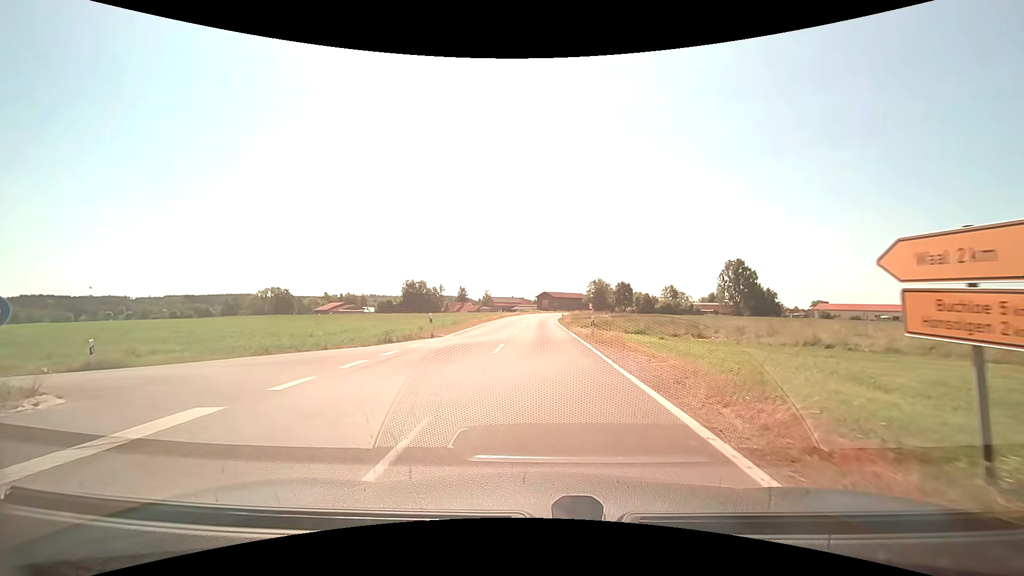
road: tertiary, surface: asphalt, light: Day
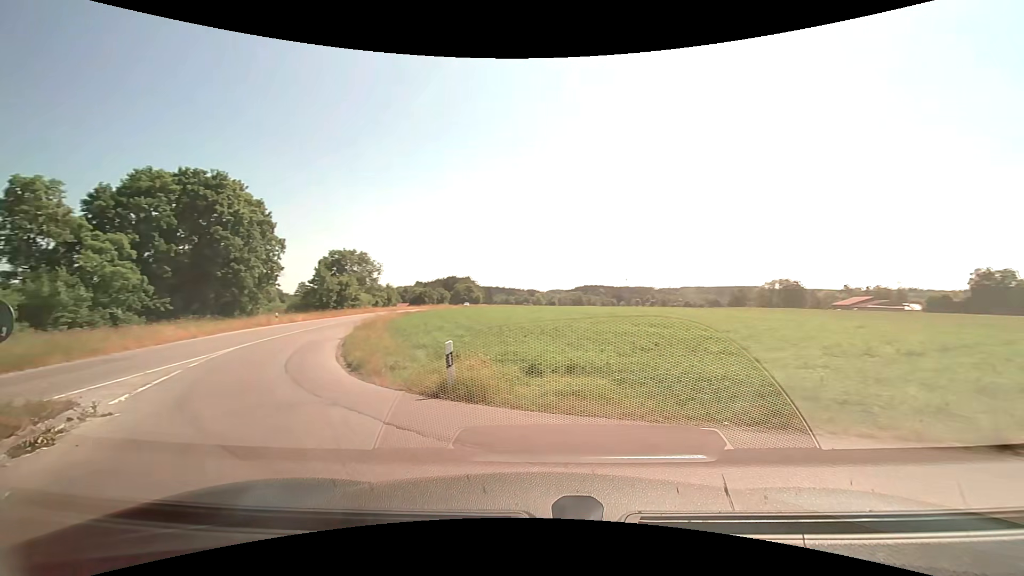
(-4.9, +12.3) m; -55°
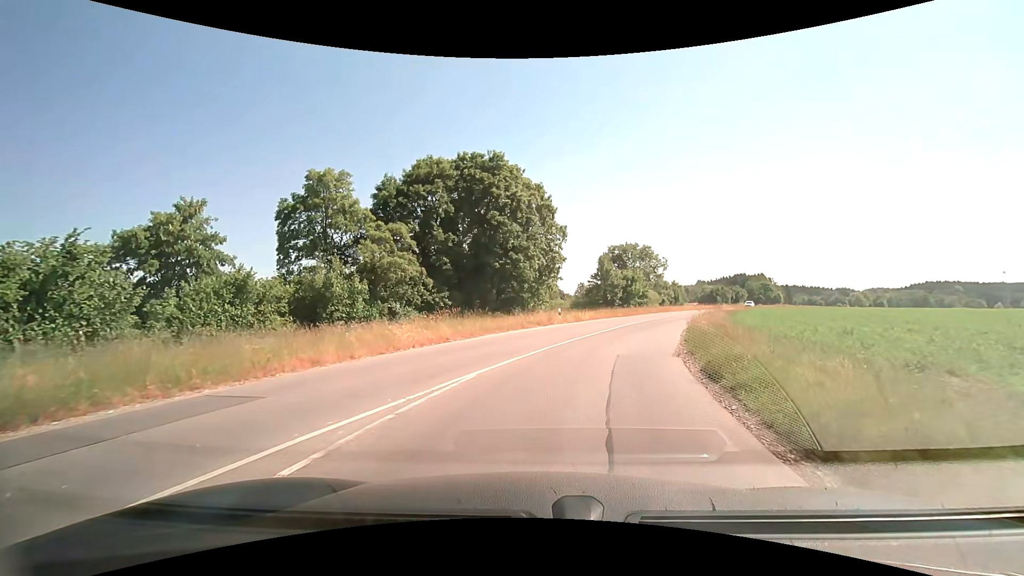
(-5.6, +13.2) m; -29°
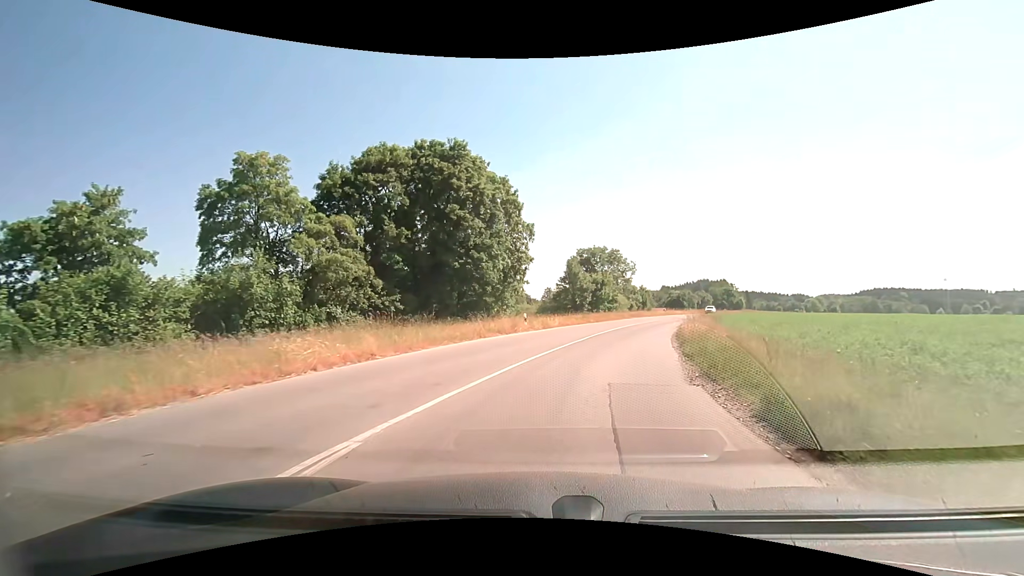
(+0.1, +4.7) m; +3°
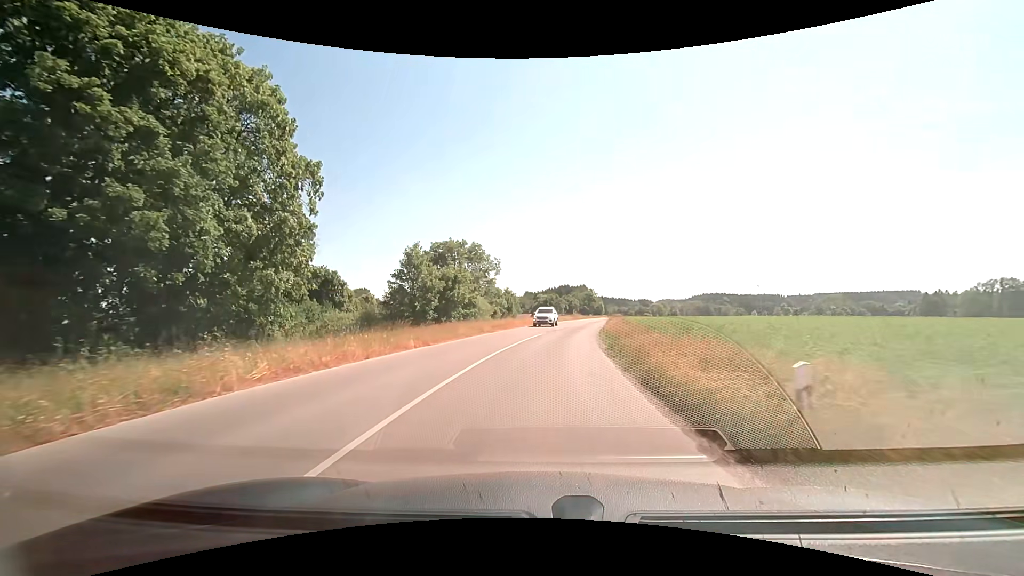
(+3.8, +22.4) m; +16°
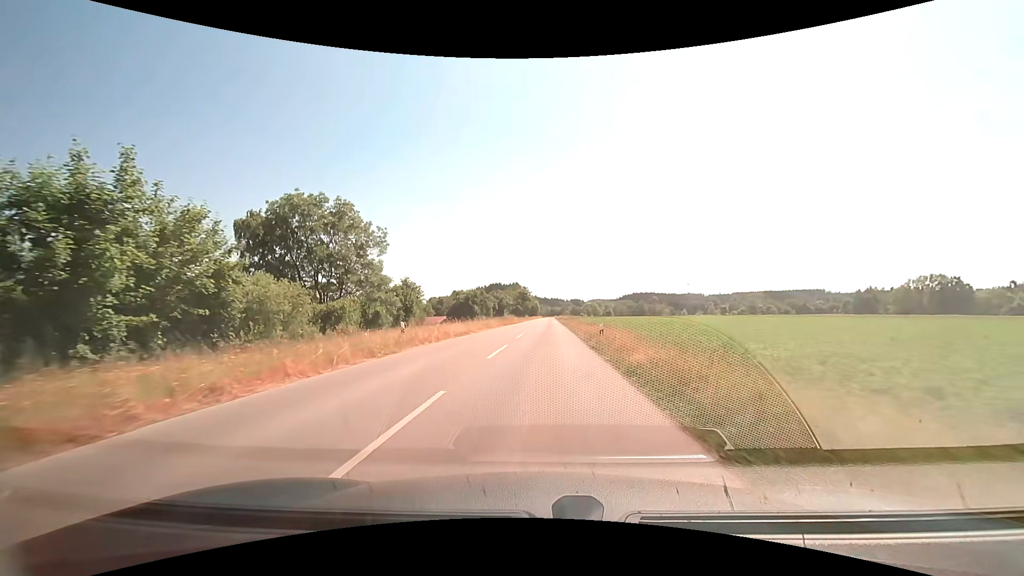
(+2.6, +35.9) m; +8°
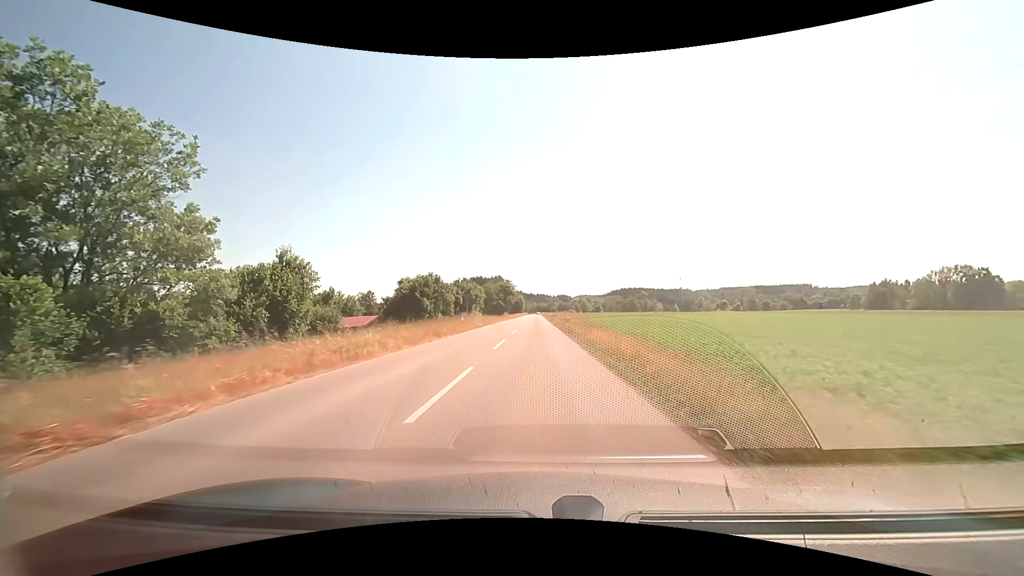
(+0.6, +32.3) m; +1°
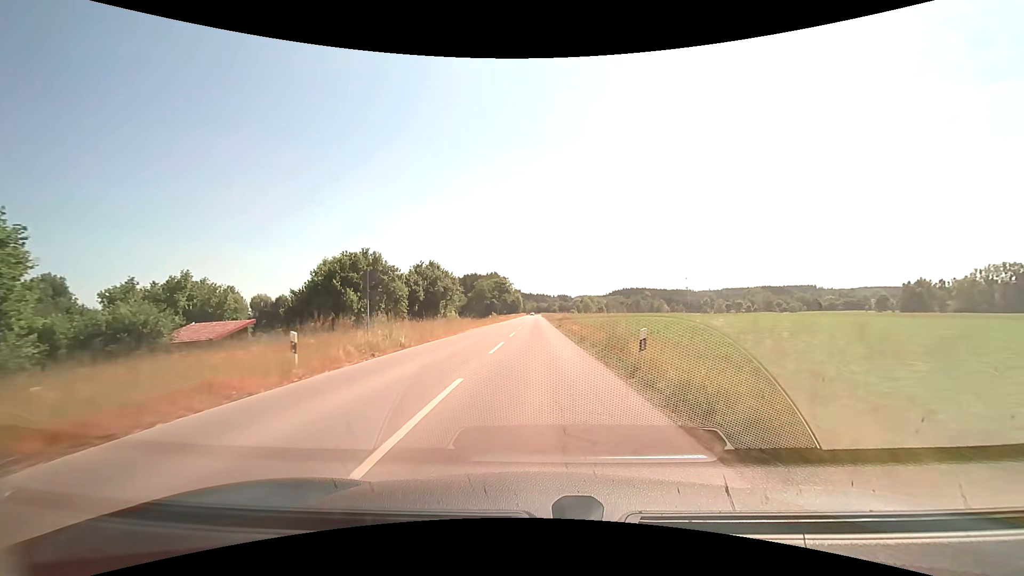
(0.0, +26.1) m; 0°
(0, +10) (0, +20) (0, +30) (0, +40) (0, +50) (0, +60) (0, +70) (0, +80) (0, +90) (0, +100) m
